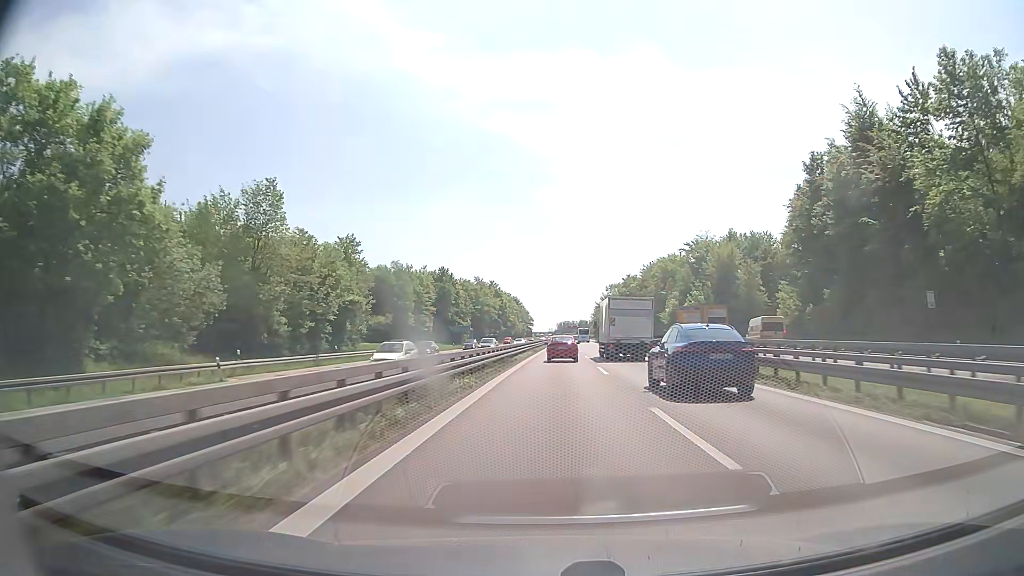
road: trunk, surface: asphalt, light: Day
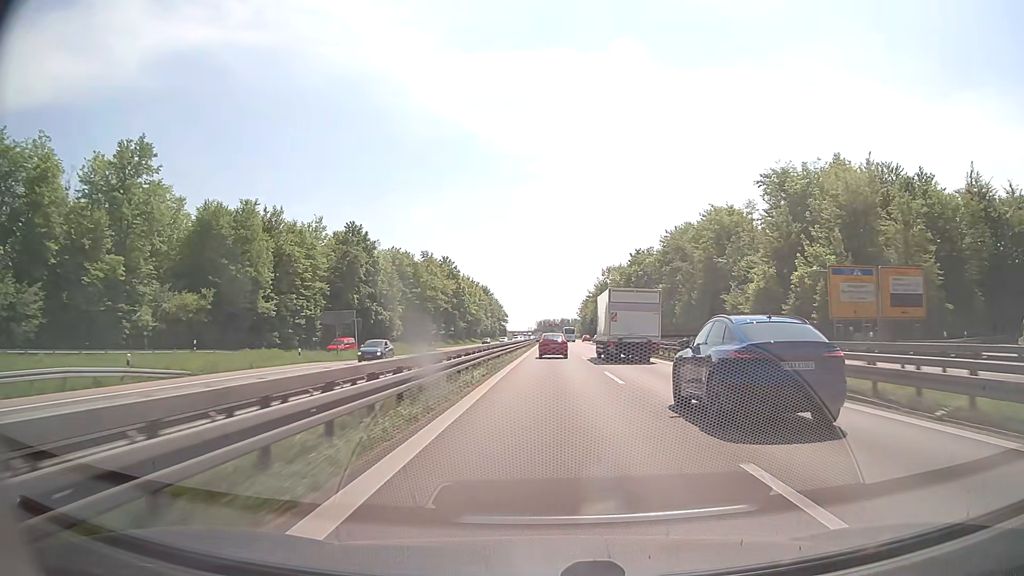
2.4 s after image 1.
(+1.3, +58.8) m; +2°
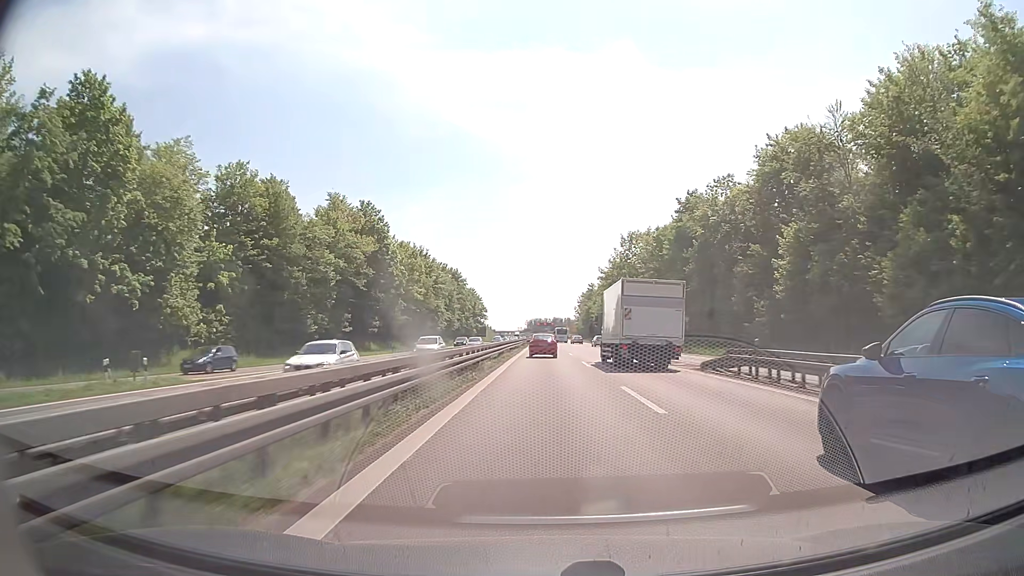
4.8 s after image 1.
(+0.5, +60.1) m; +1°
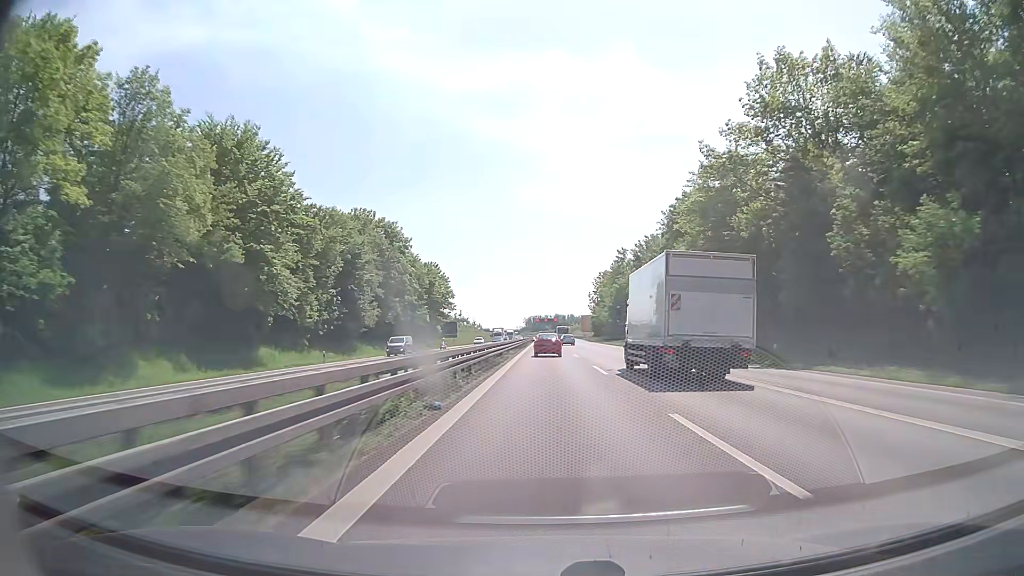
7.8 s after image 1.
(-0.3, +76.5) m; 0°
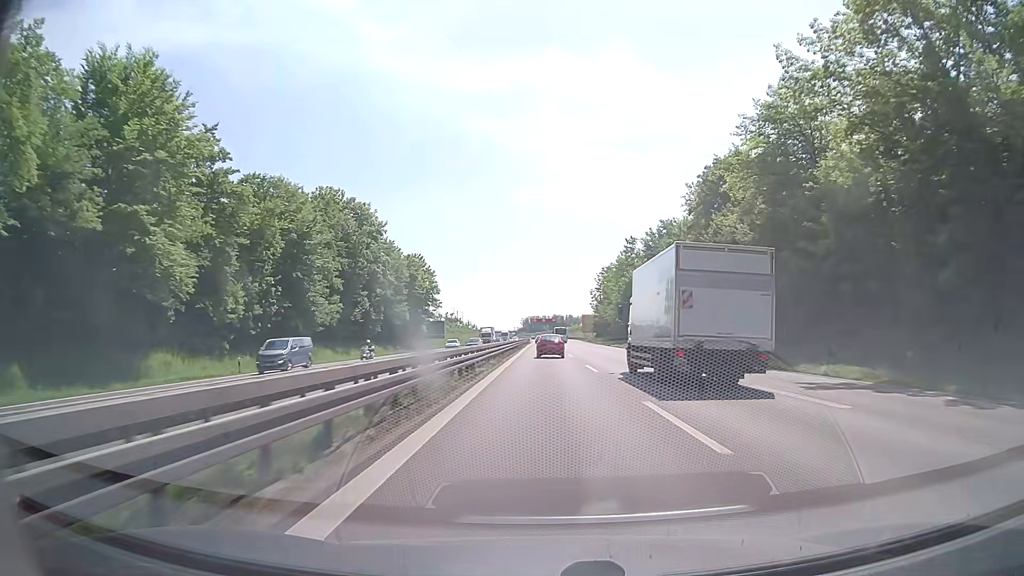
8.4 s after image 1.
(0.0, +15.5) m; 0°
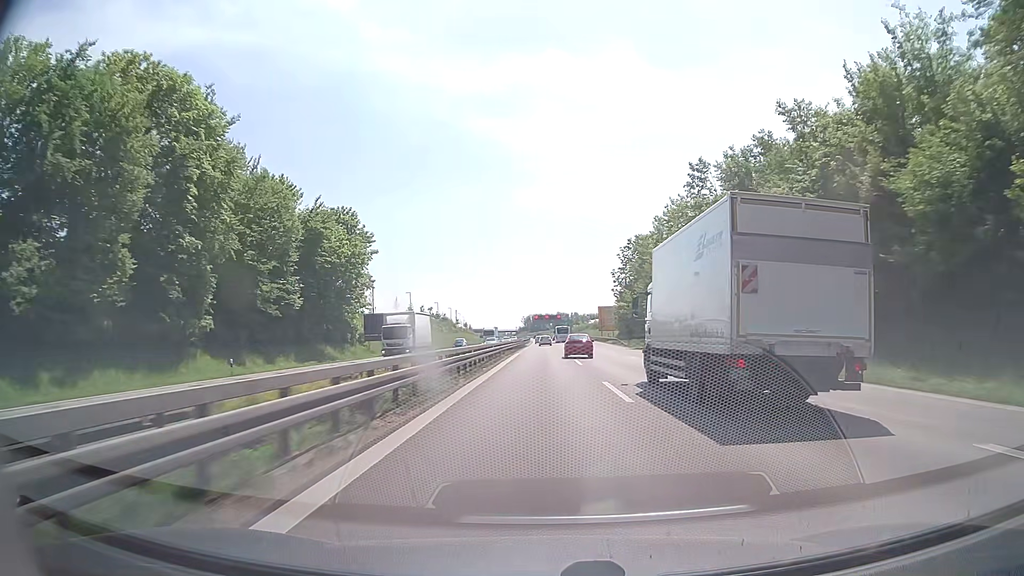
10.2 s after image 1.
(+0.1, +47.0) m; 0°
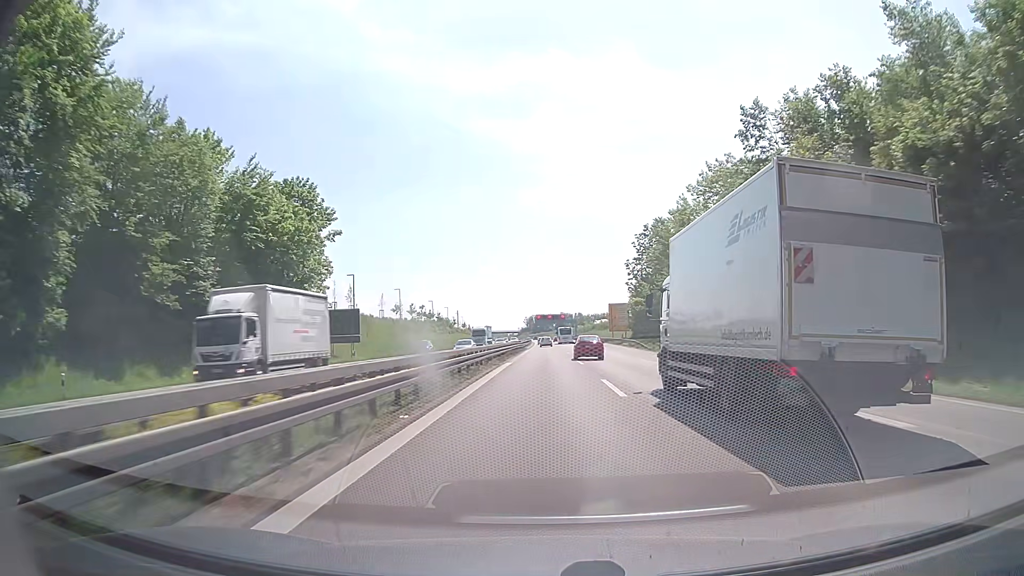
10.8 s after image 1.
(0.0, +16.1) m; 0°
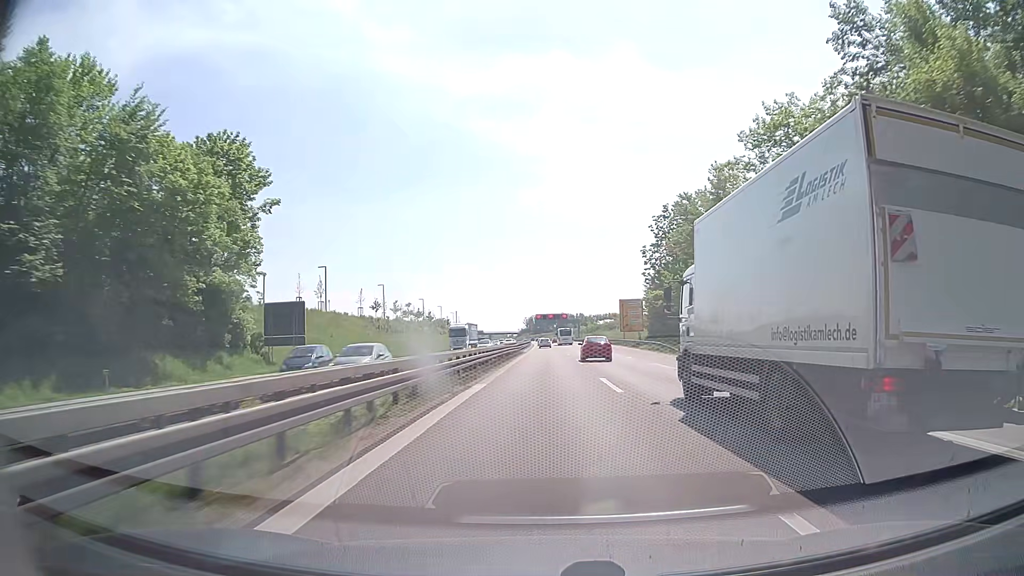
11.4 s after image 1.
(0.0, +16.2) m; 0°
(0, +10) (0, +20) (0, +30) (0, +40) (0, +50) (0, +60) (0, +70) (0, +80) (0, +90) (0, +100) m
